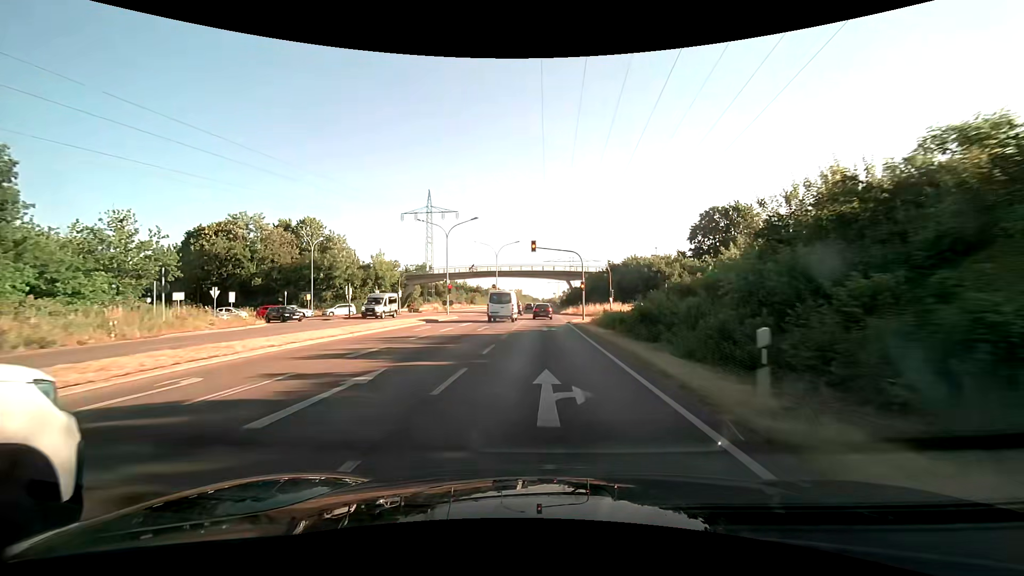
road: primary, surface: asphalt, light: Day
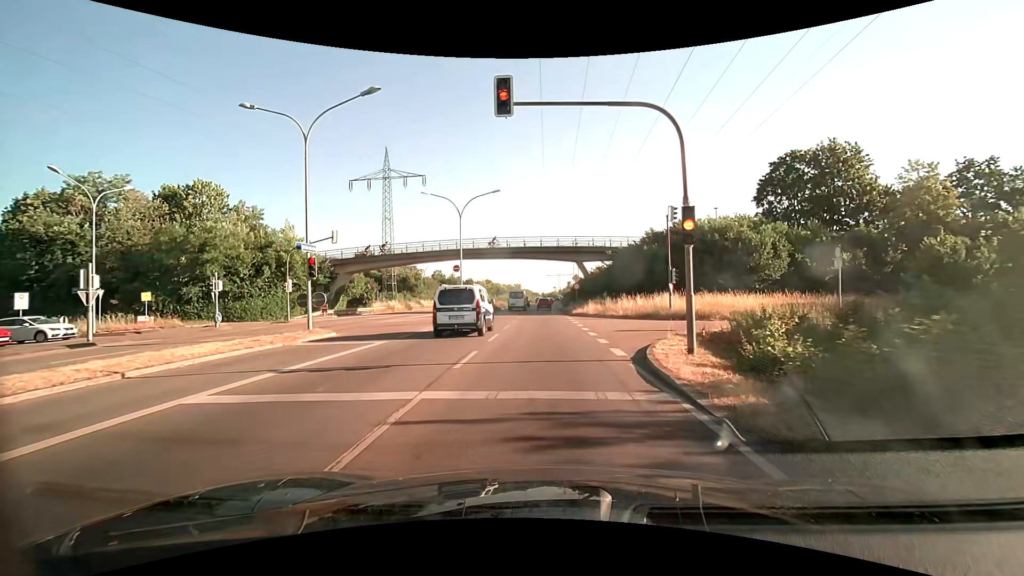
(0.0, +27.4) m; 0°
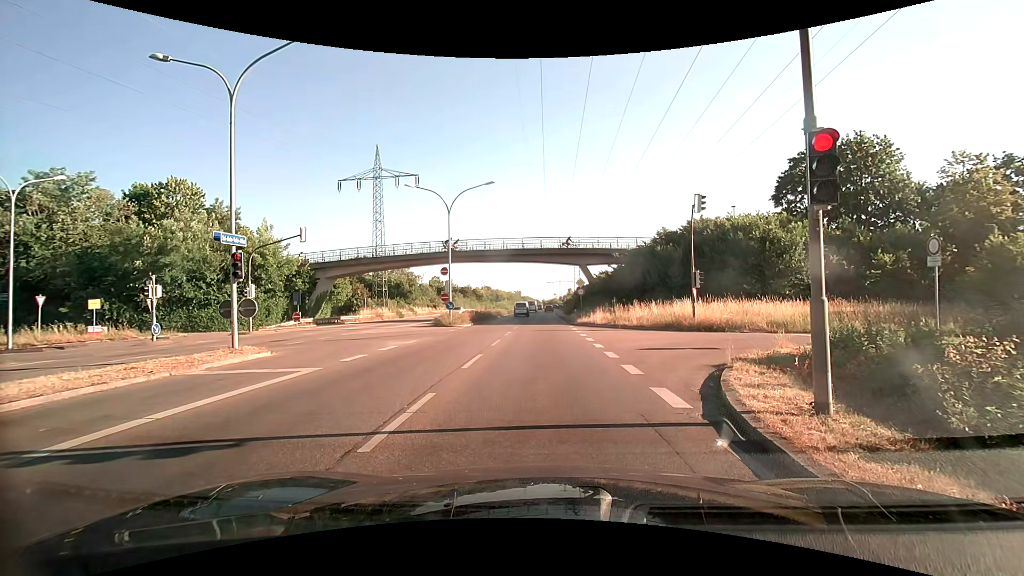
(0.0, +4.3) m; 0°
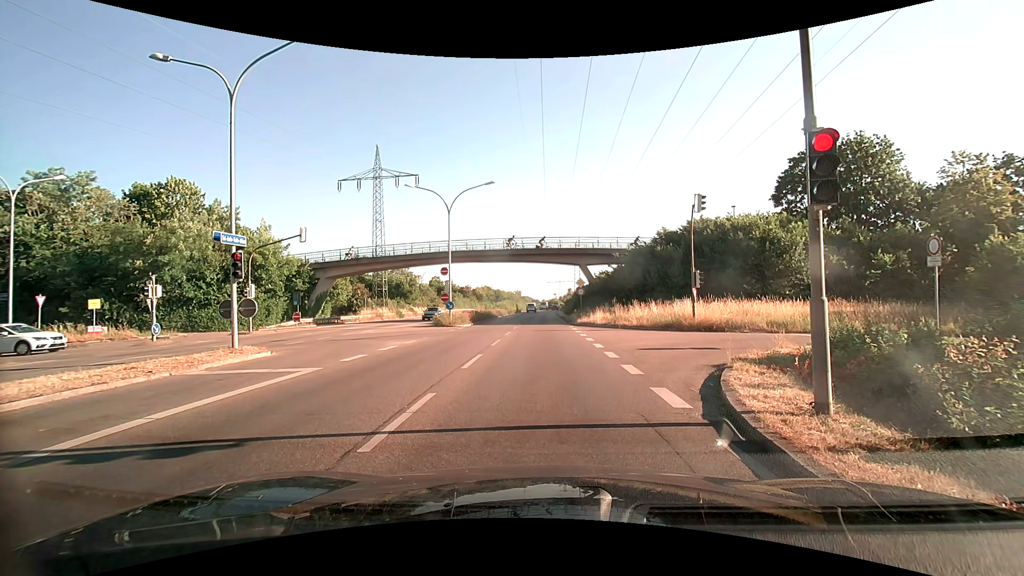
(0.0, 0.0) m; 0°
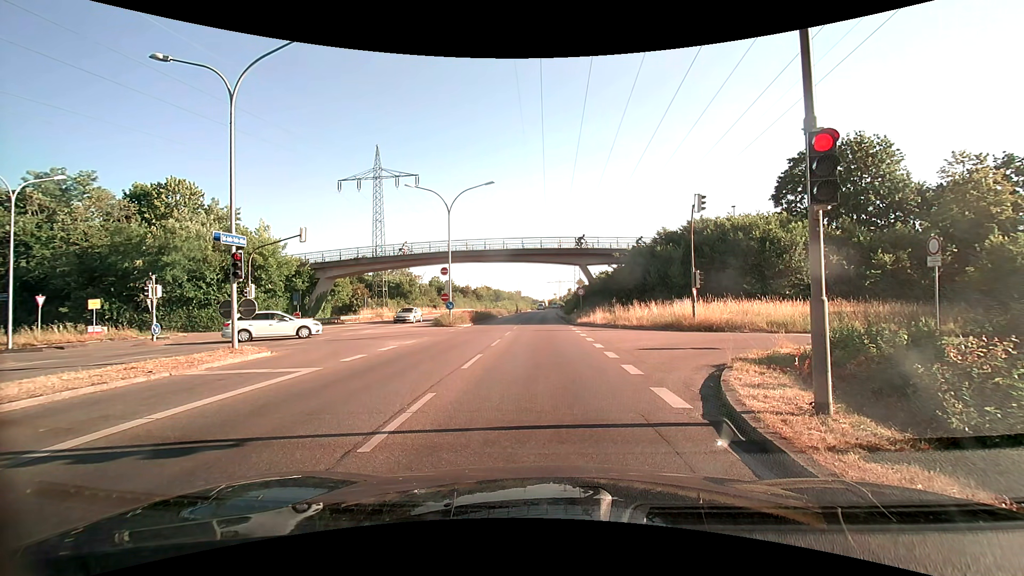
(0.0, 0.0) m; 0°
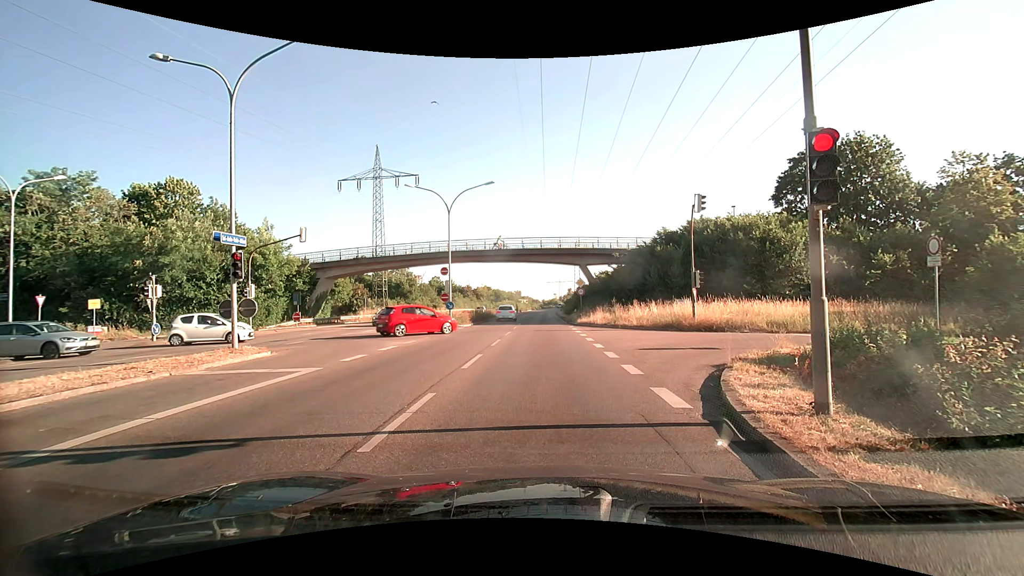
(0.0, 0.0) m; 0°
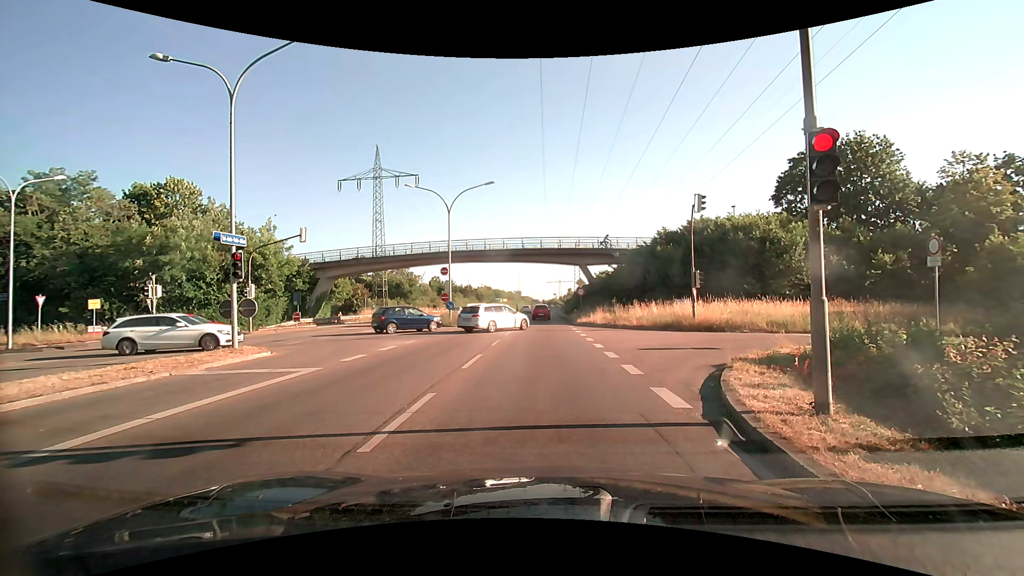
(0.0, 0.0) m; 0°
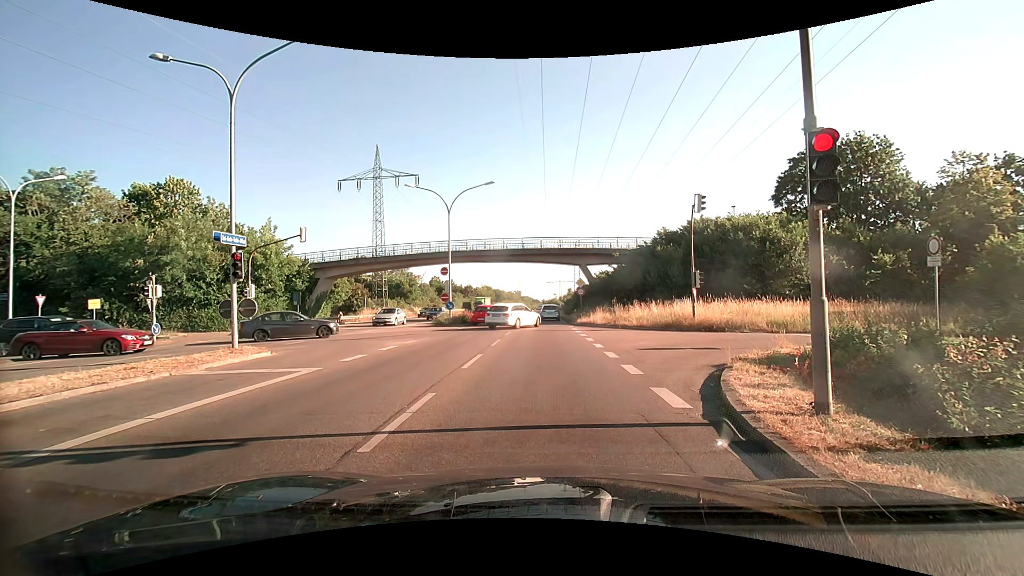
(0.0, 0.0) m; 0°
